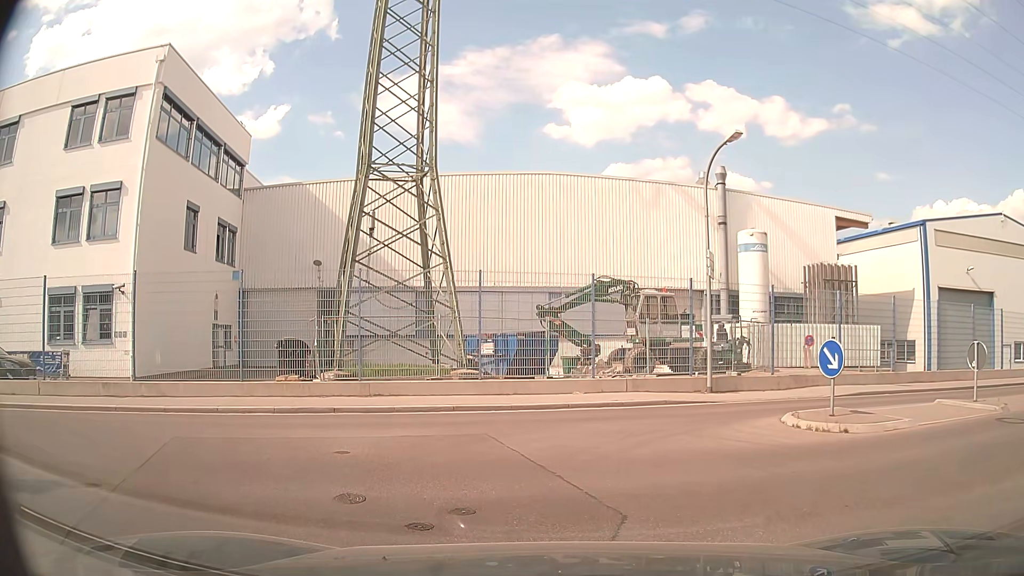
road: residential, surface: asphalt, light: Day
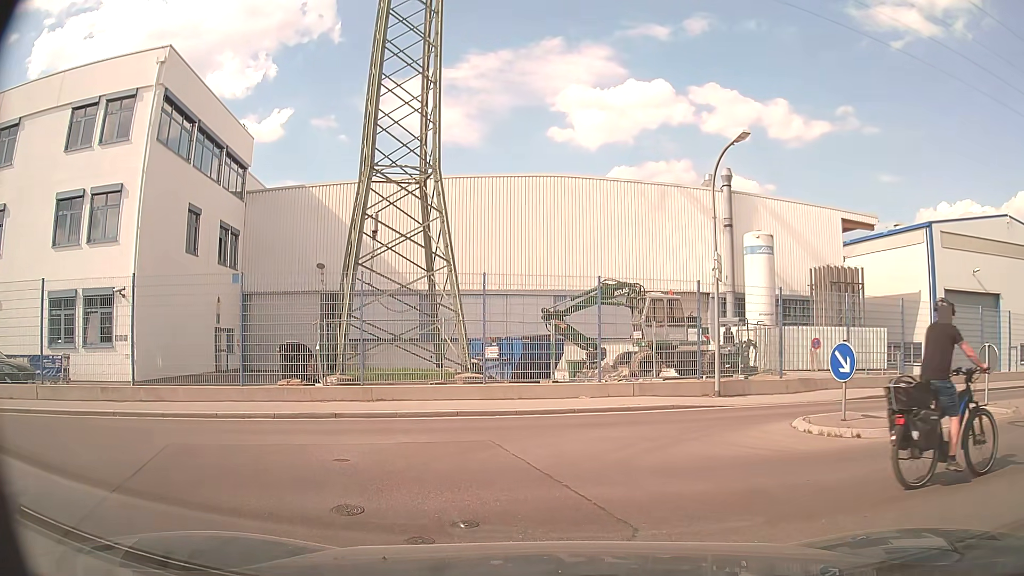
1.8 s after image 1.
(0.0, +0.3) m; 0°
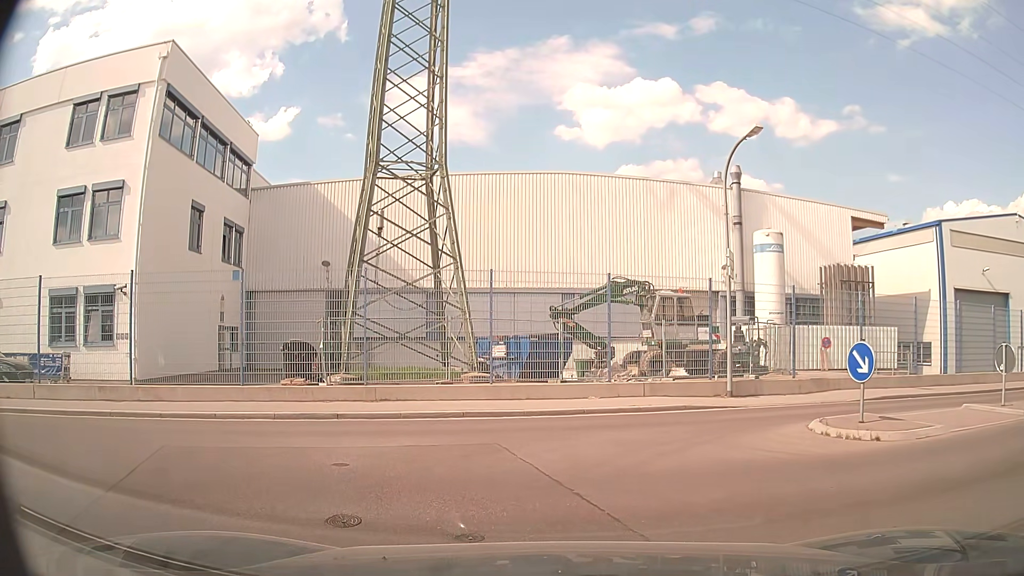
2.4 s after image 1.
(0.0, +0.4) m; 0°
